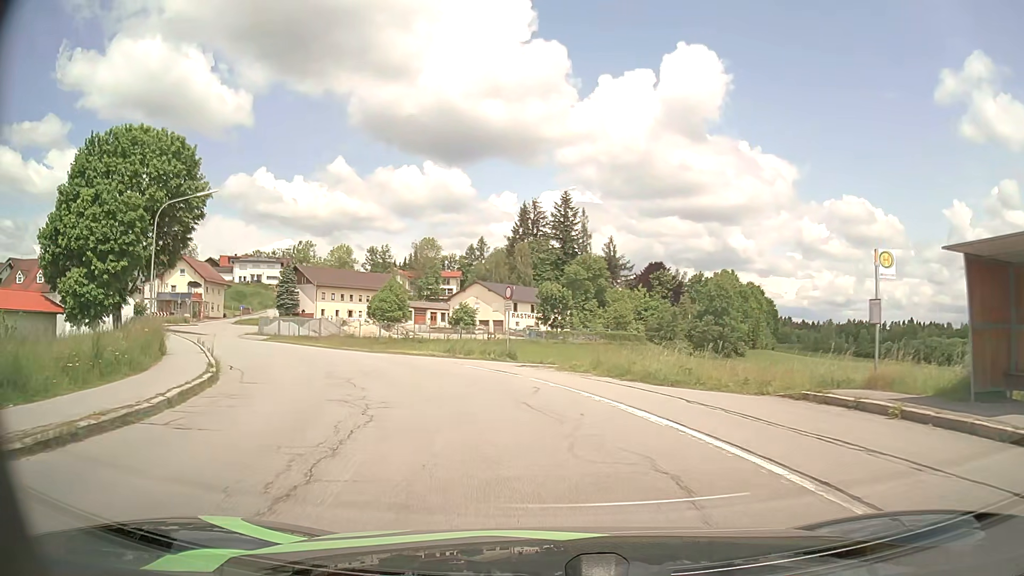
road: residential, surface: asphalt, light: Day
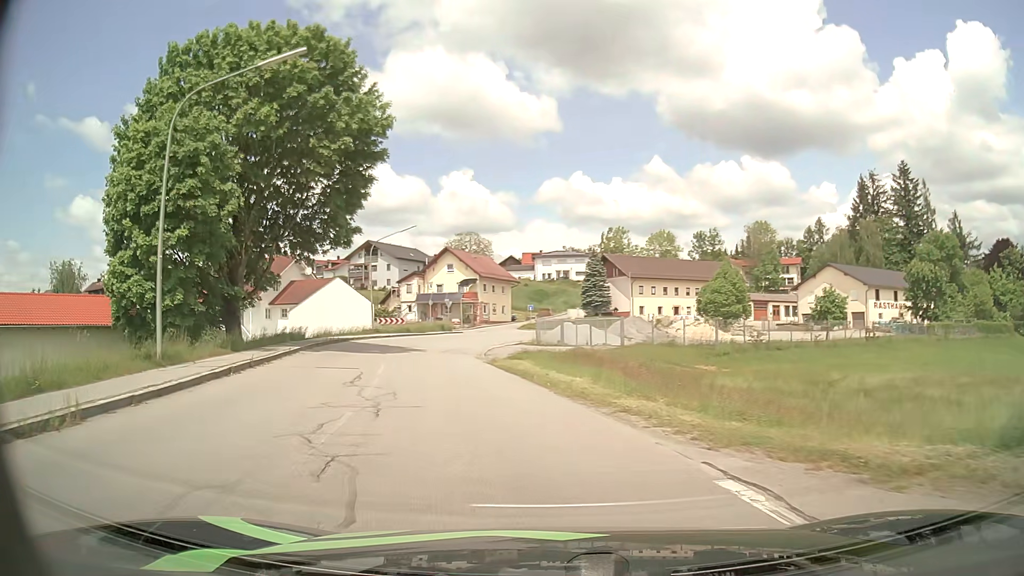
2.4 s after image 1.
(-5.1, +22.7) m; -29°
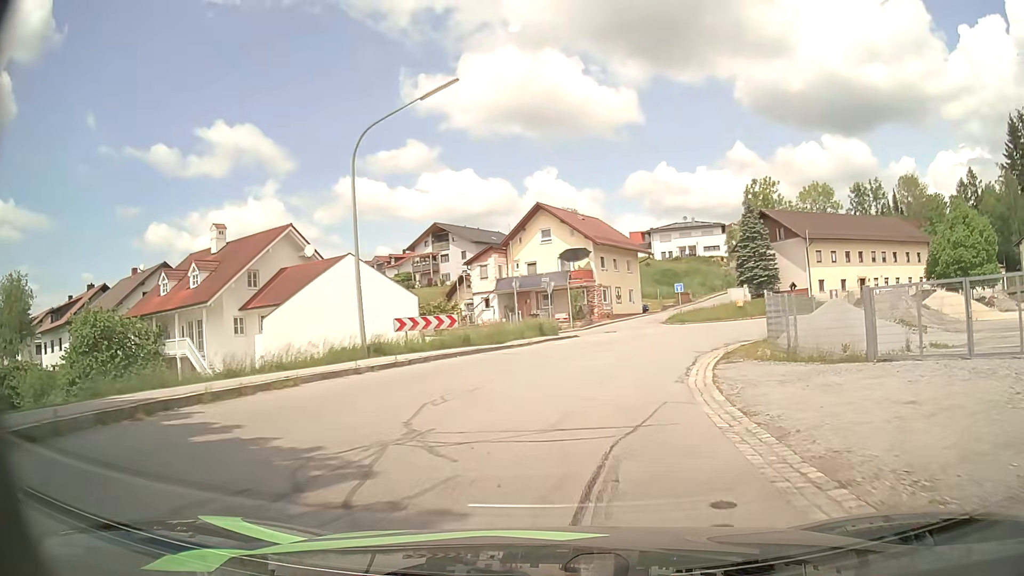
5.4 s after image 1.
(-4.4, +30.7) m; -8°
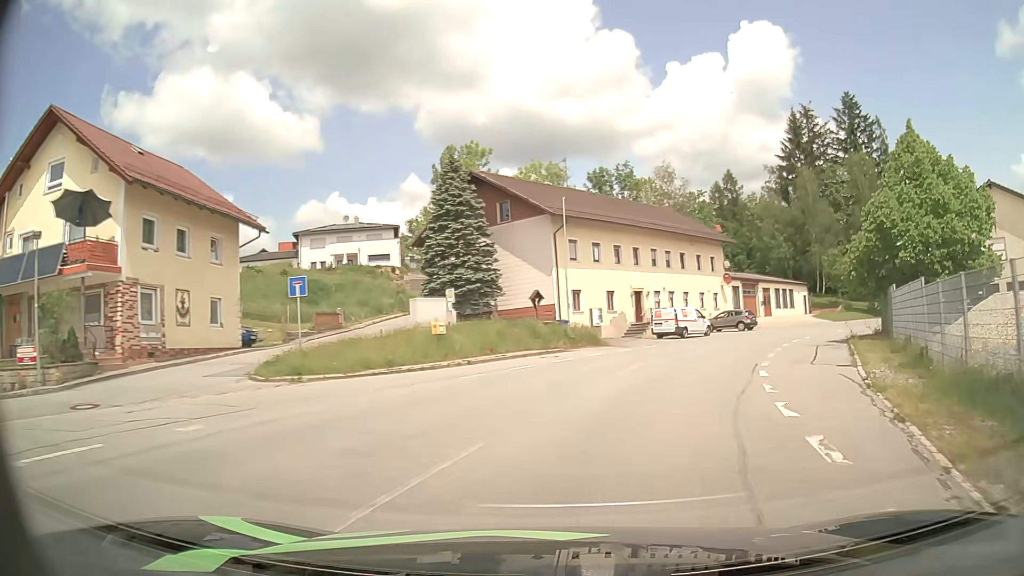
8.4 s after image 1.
(+6.5, +30.0) m; +28°
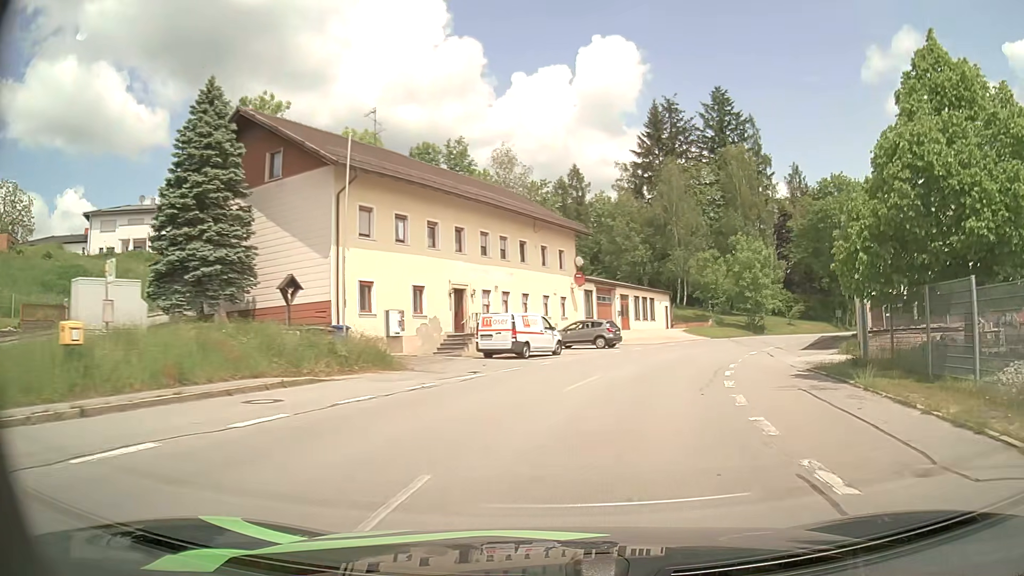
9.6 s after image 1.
(+1.7, +13.2) m; +14°
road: unclassified
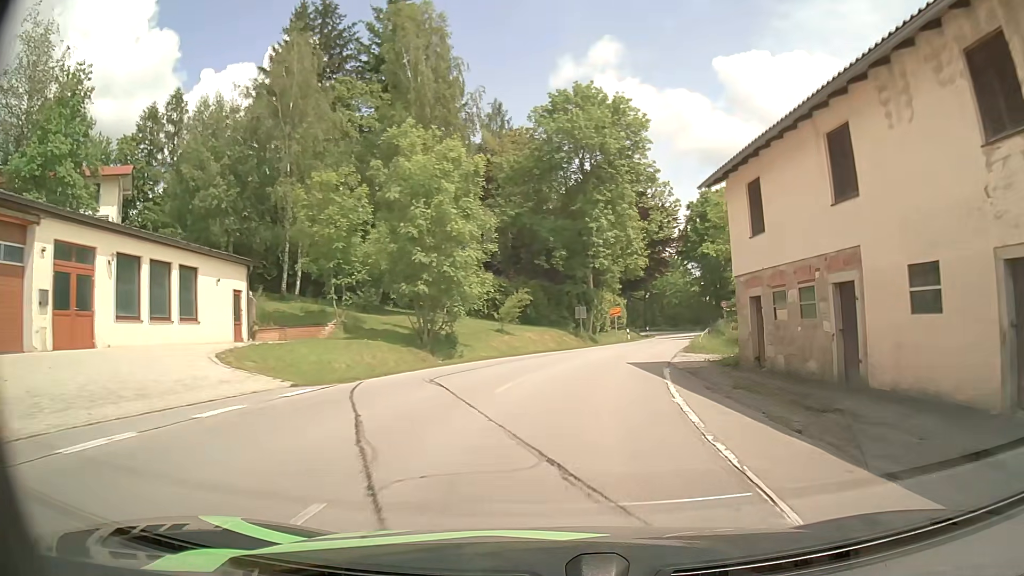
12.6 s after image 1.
(+9.8, +34.6) m; +30°
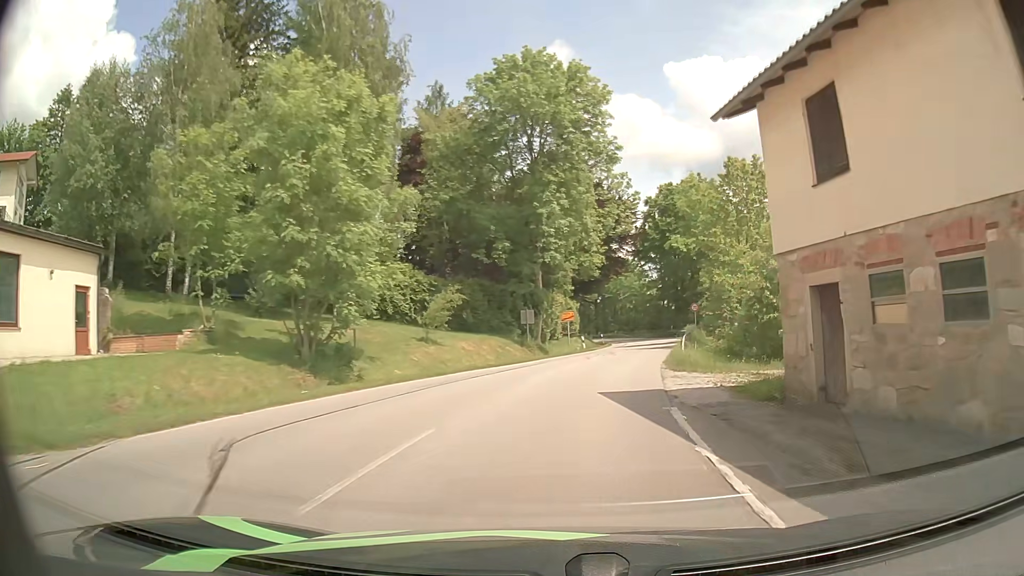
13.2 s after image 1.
(+0.2, +7.9) m; +4°
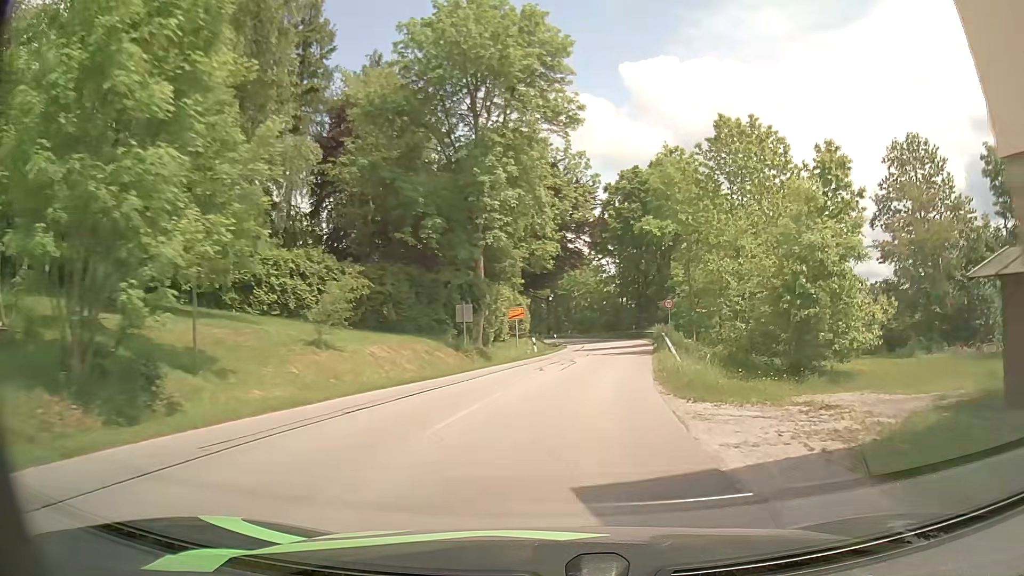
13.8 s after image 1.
(+0.3, +8.0) m; +4°
(0, +10) (+1, +20) (+3, +30) (+4, +40) (+5, +50) (+6, +60) (+6, +70) (+5, +80) (+3, +90) (+1, +99) m
